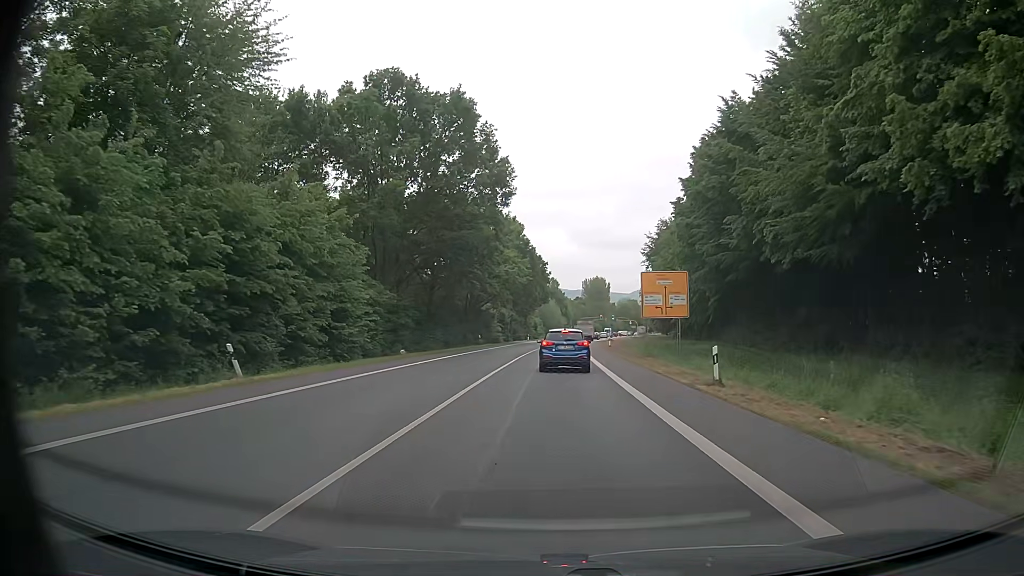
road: primary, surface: asphalt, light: Day
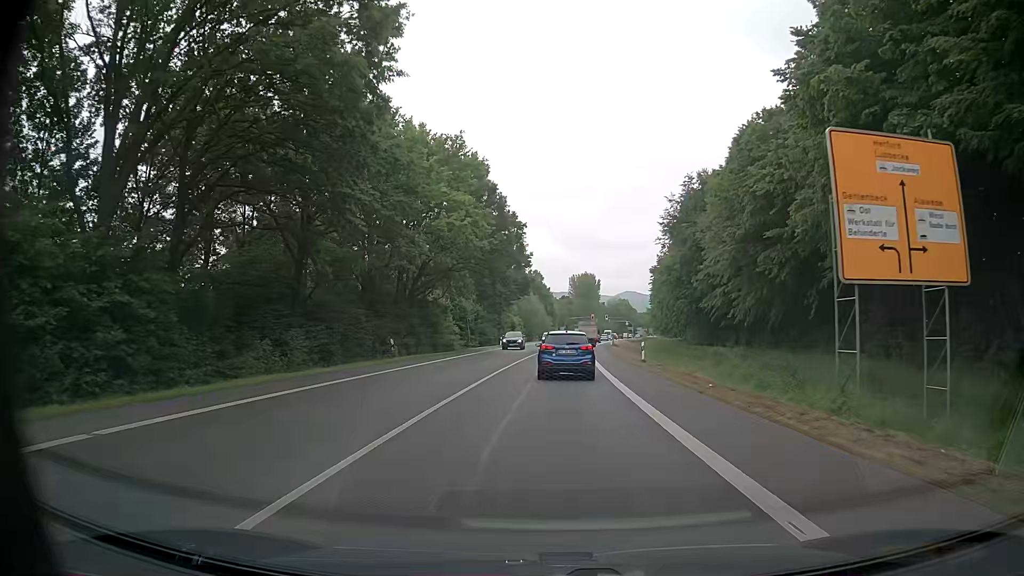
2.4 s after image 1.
(+0.5, +32.4) m; +2°
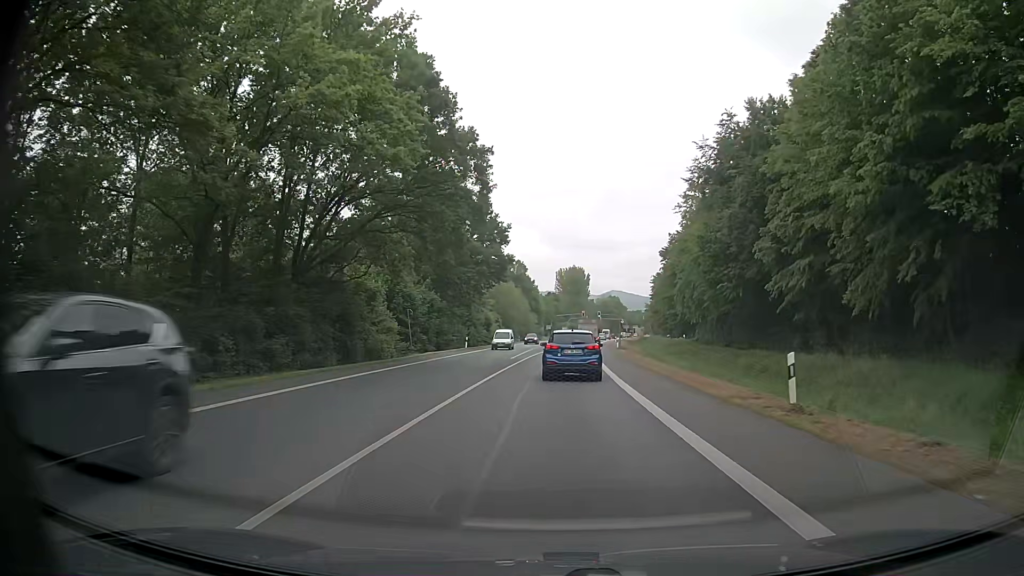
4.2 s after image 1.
(+0.1, +22.8) m; +1°
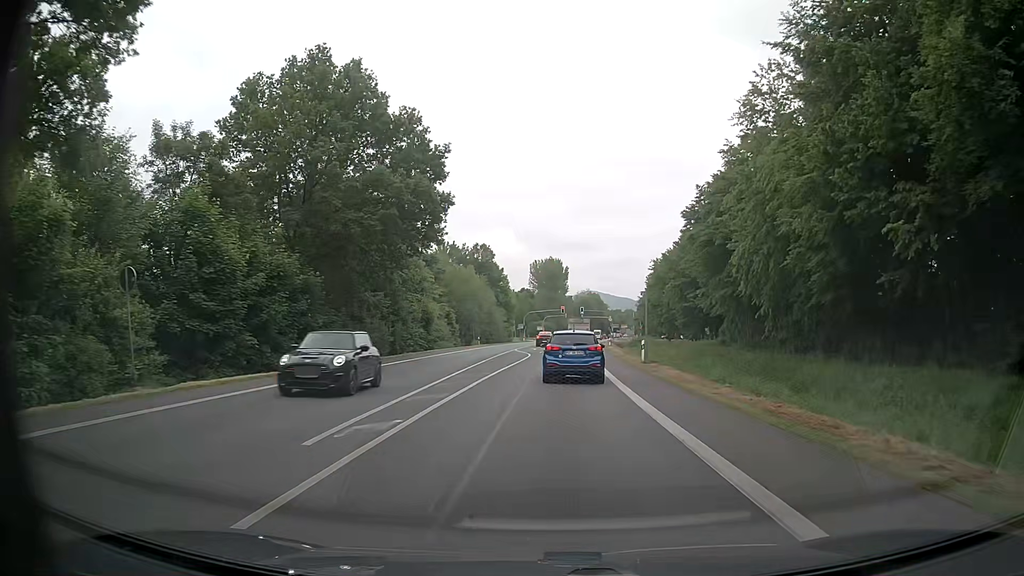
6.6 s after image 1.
(+0.5, +29.3) m; +2°
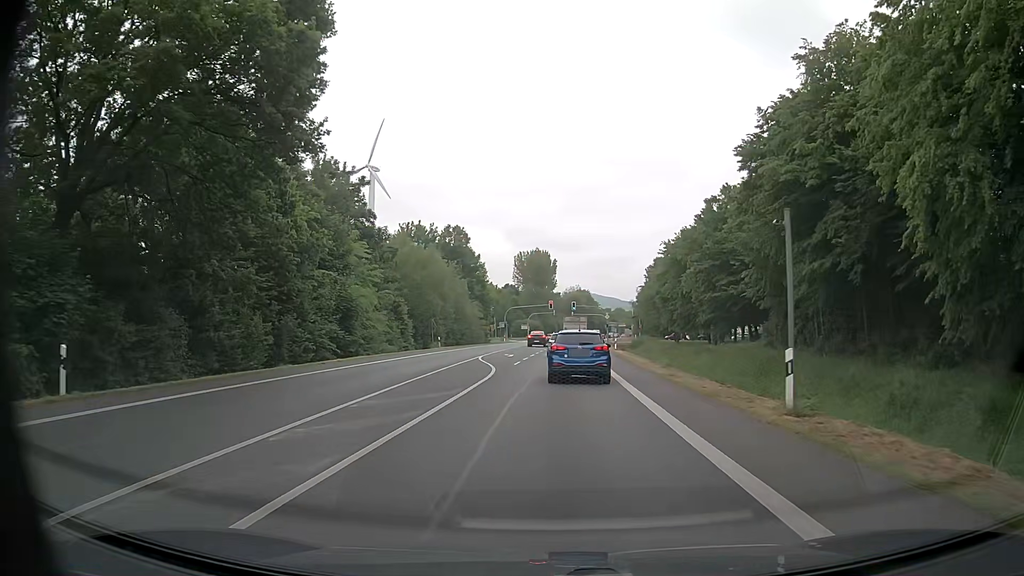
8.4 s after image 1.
(+0.3, +21.3) m; +1°
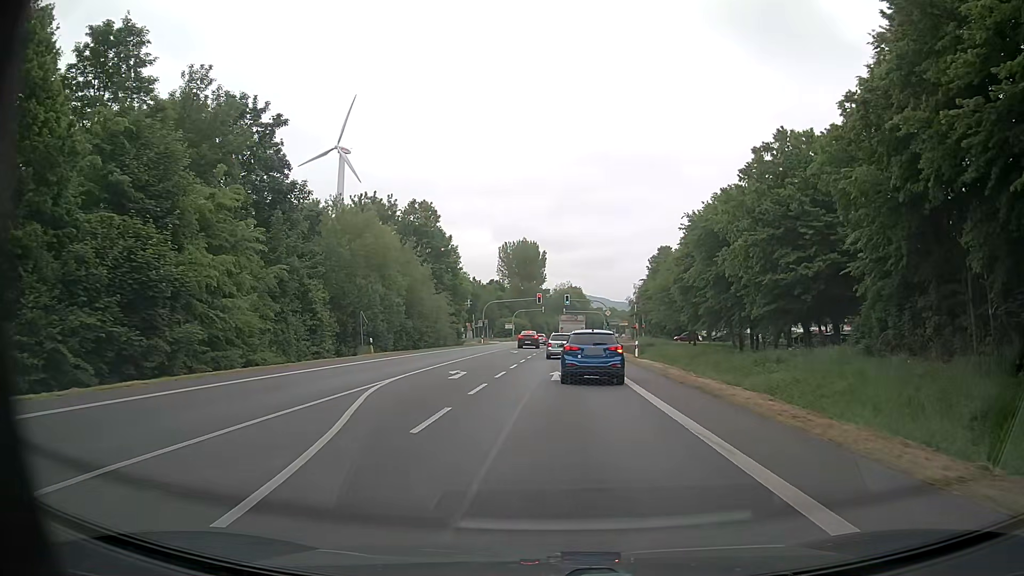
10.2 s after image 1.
(+0.2, +20.8) m; +1°
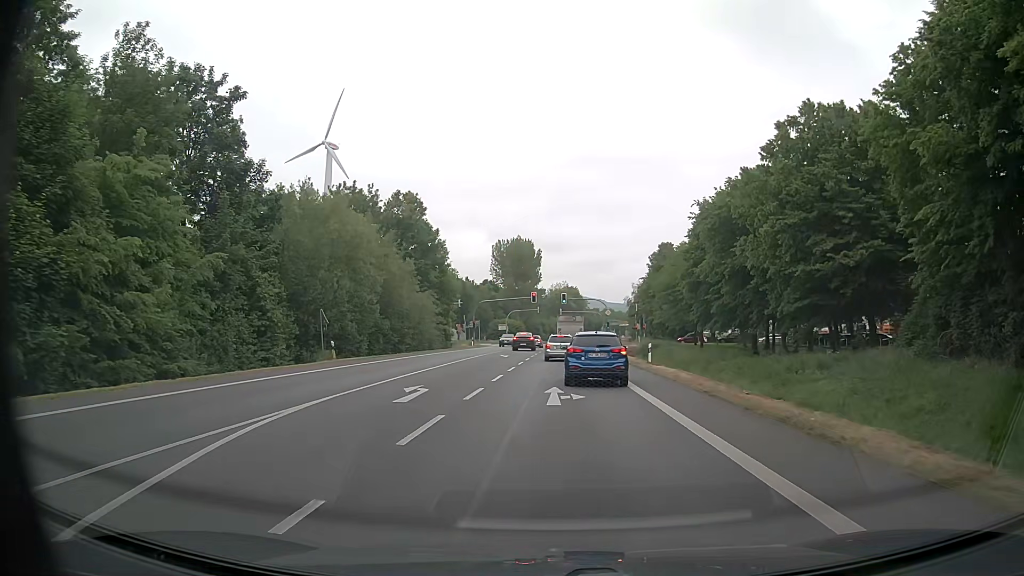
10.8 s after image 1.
(0.0, +6.8) m; 0°
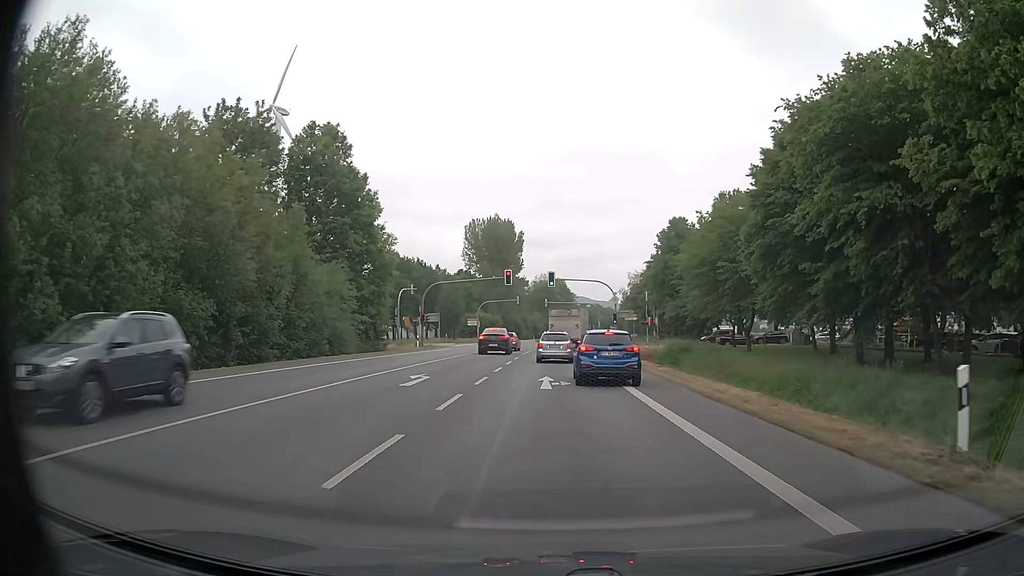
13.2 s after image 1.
(+0.4, +26.7) m; +2°
(0, +10) (0, +20) (0, +30) (0, +40) (0, +50) (+1, +60) (+1, +70) (+1, +80) (+2, +90) (+2, +100) m
